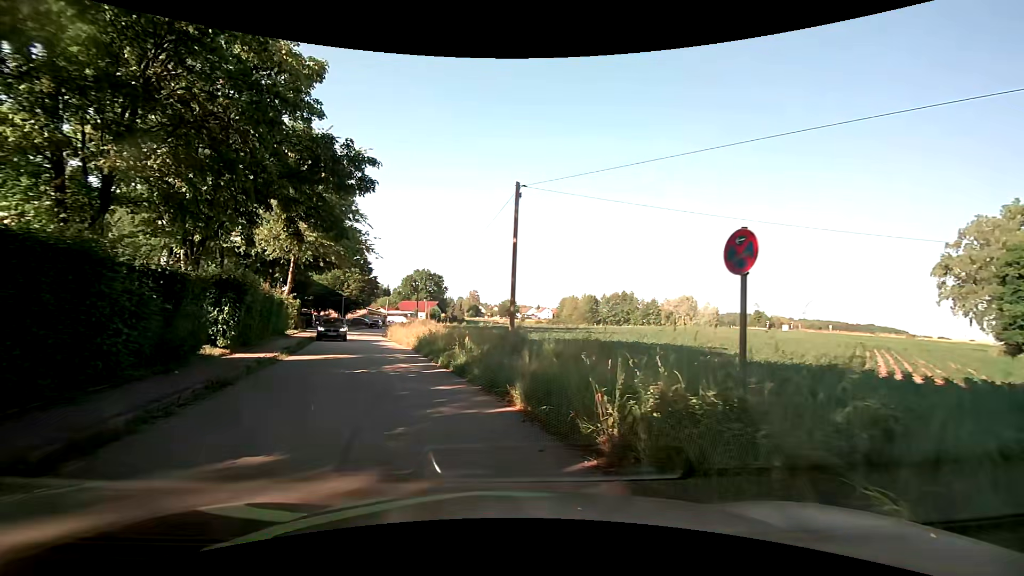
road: residential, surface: asphalt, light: Day
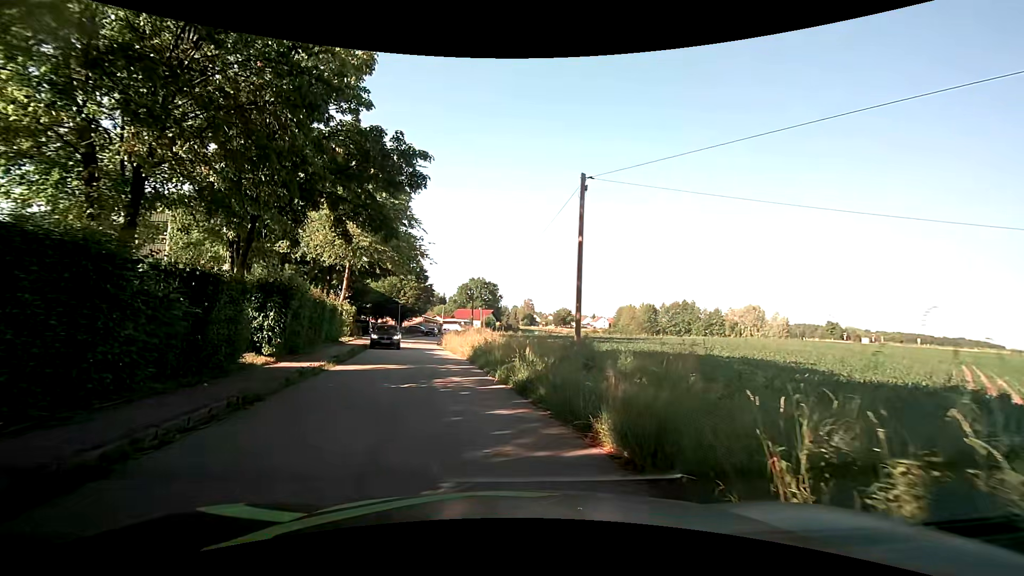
(-0.1, +2.1) m; -6°
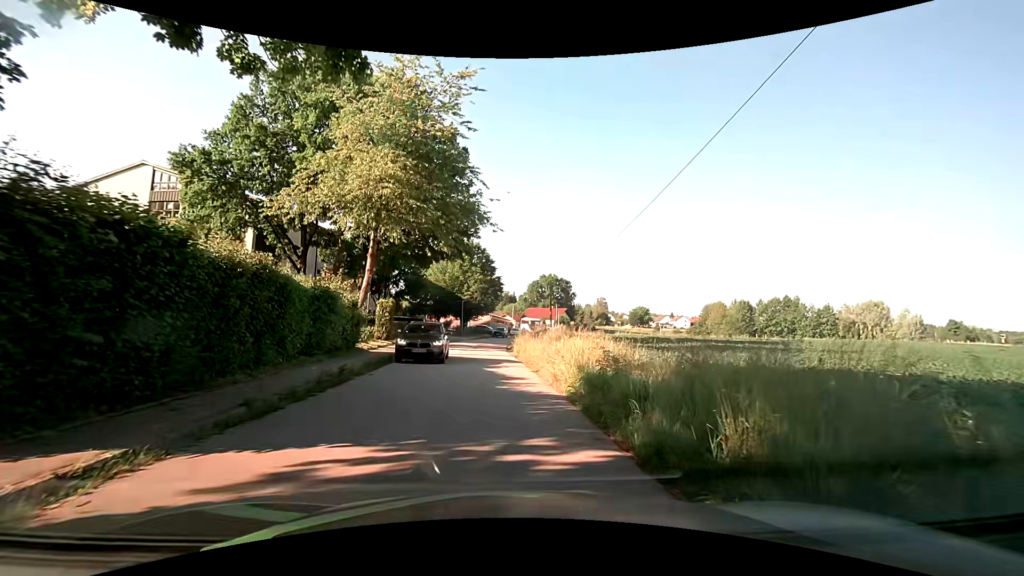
(-0.8, +13.0) m; -7°
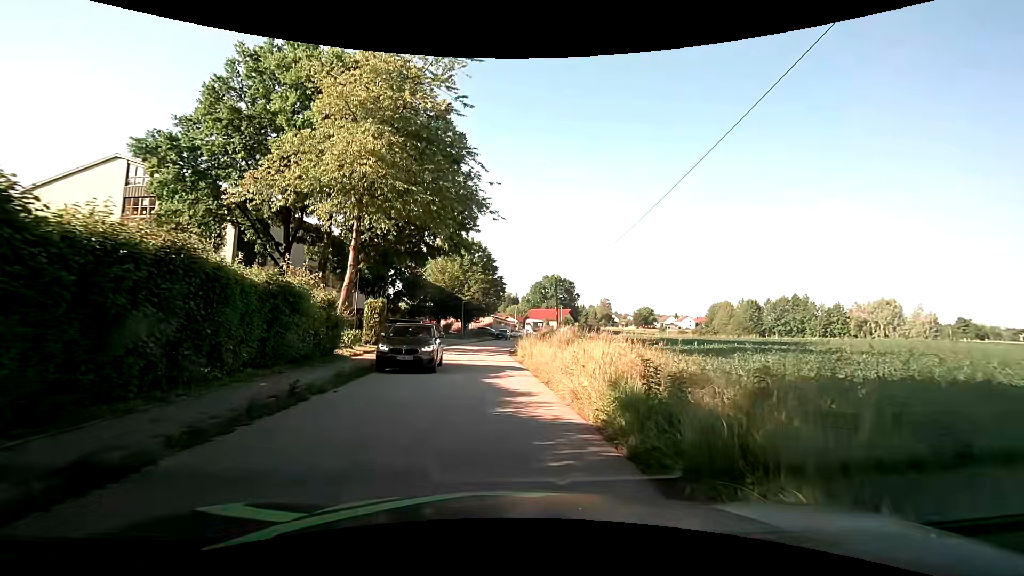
(+0.1, +3.1) m; +1°
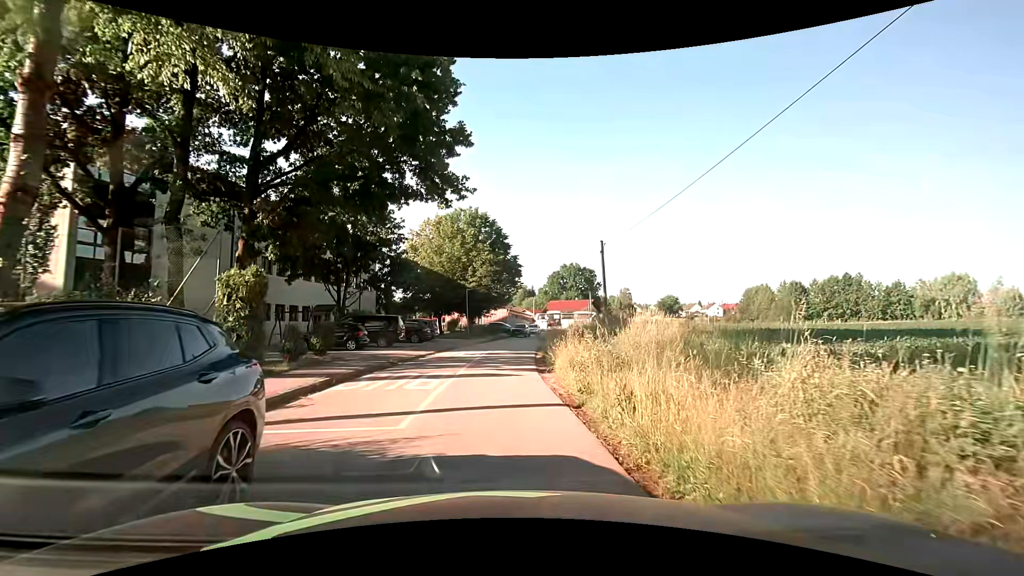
(-0.1, +14.6) m; 0°
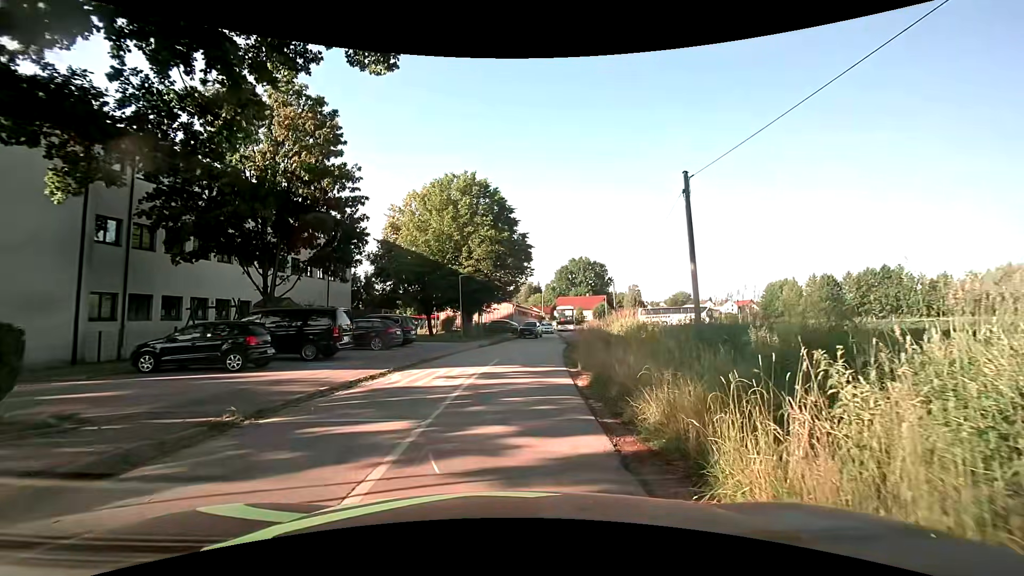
(-0.4, +11.5) m; -2°
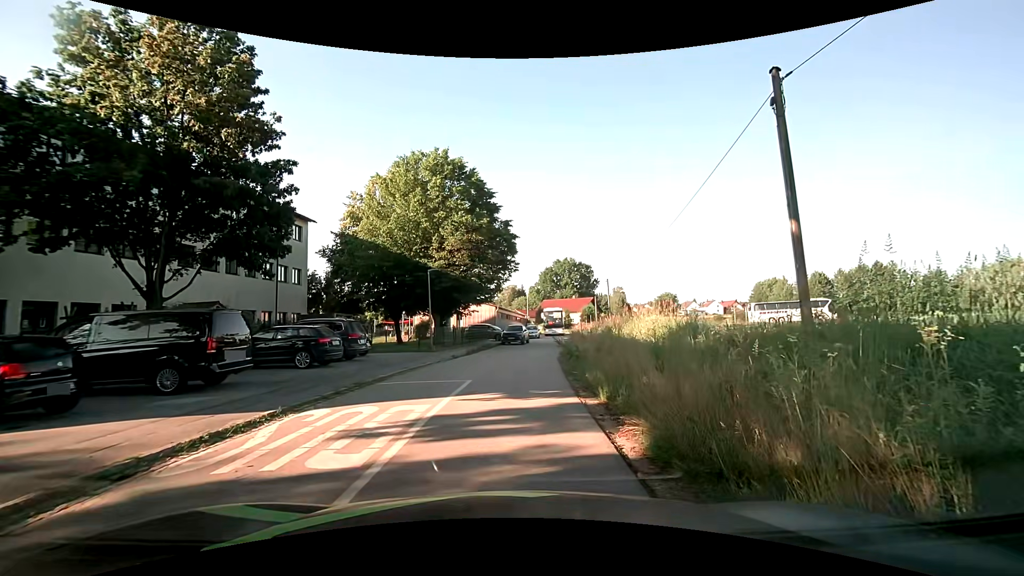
(+0.1, +6.1) m; +2°
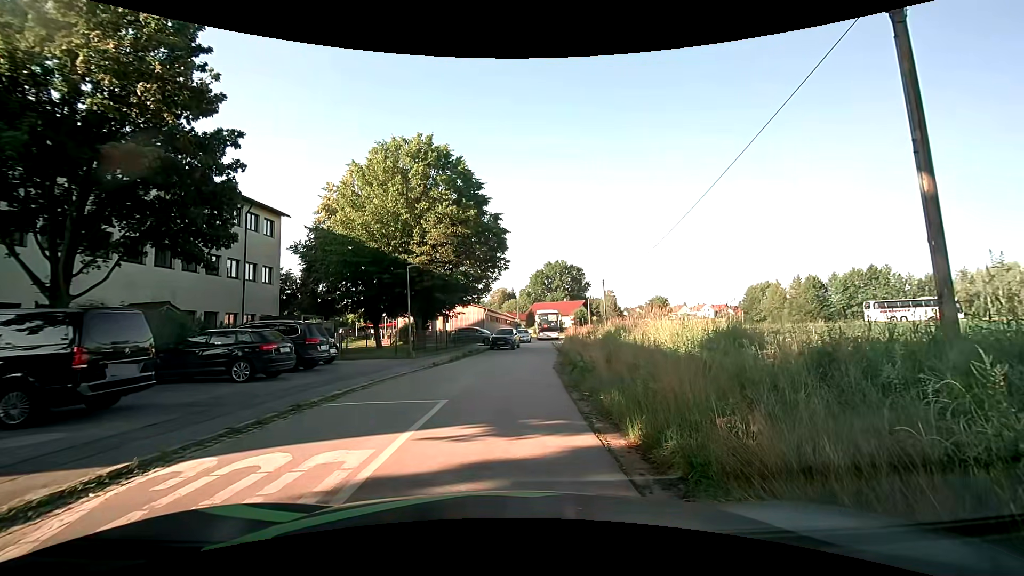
(0.0, +2.9) m; -1°
